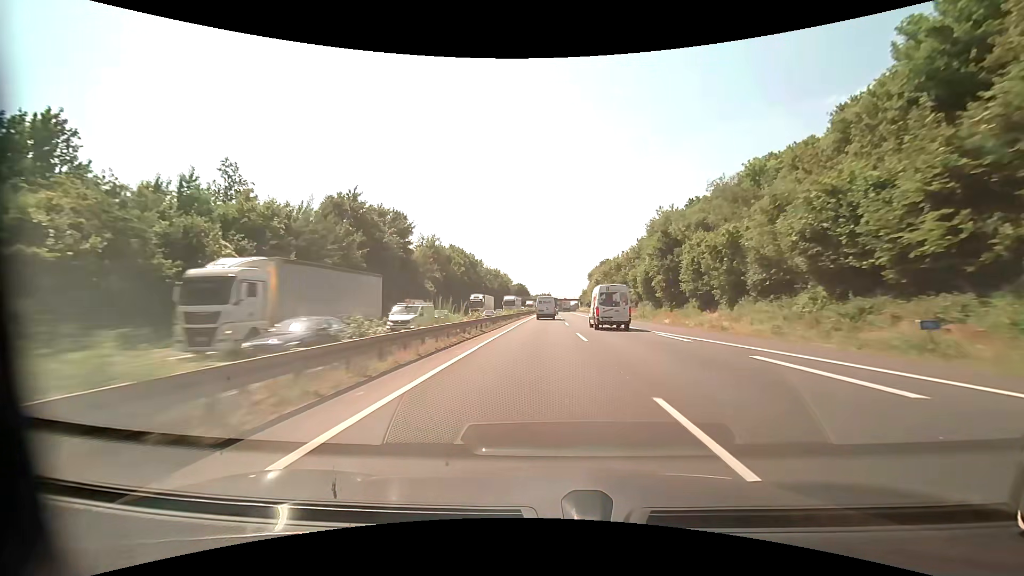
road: motorway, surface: asphalt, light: Day
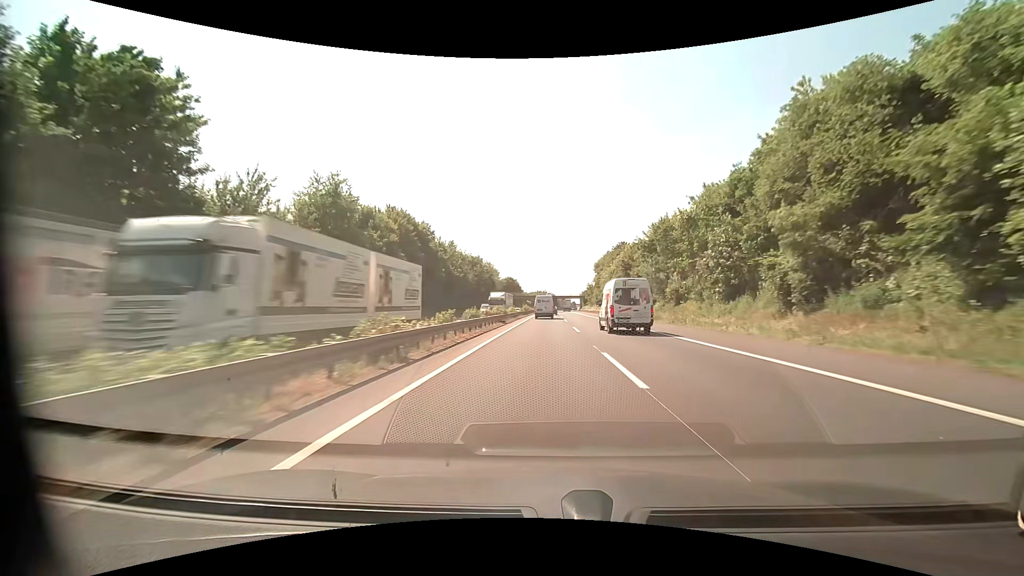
(+0.2, +47.1) m; 0°
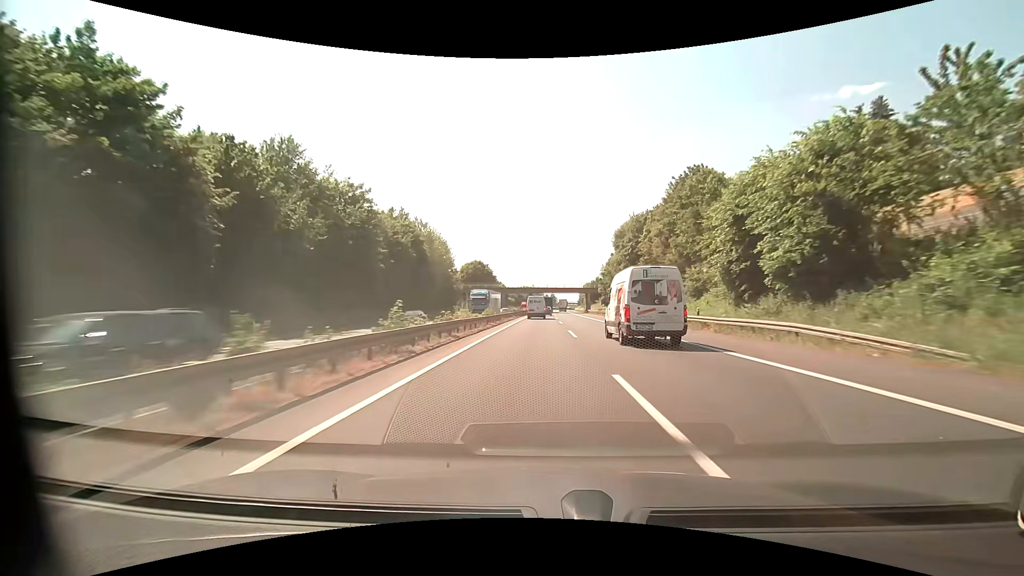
(+0.7, +77.2) m; +1°
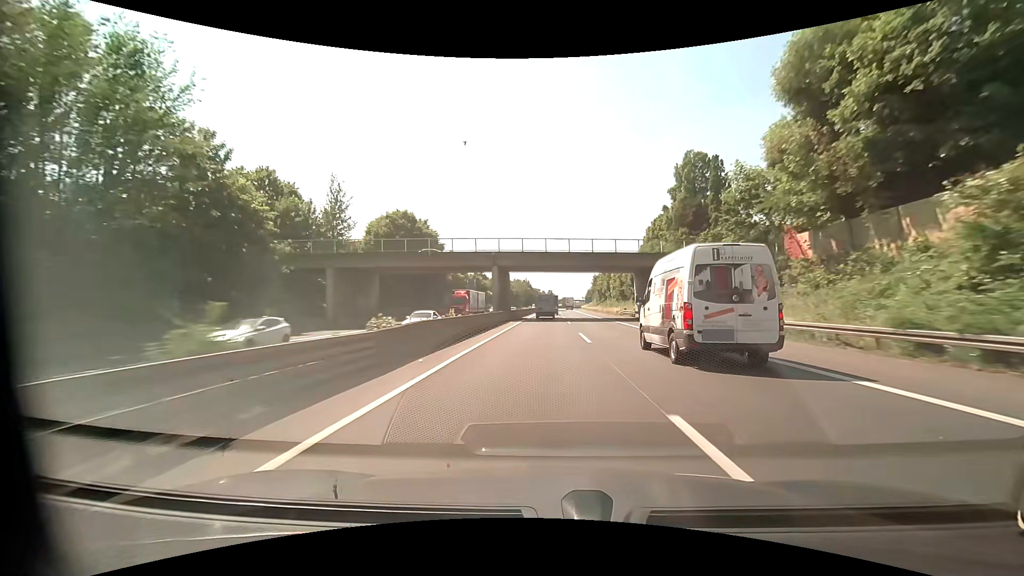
(+0.1, +76.1) m; 0°
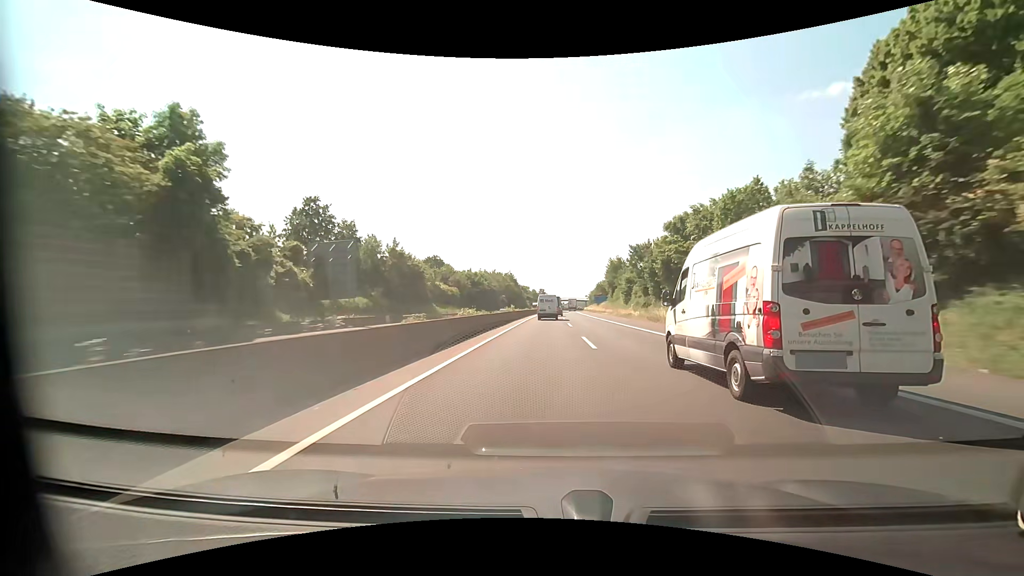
(+1.0, +74.9) m; +1°
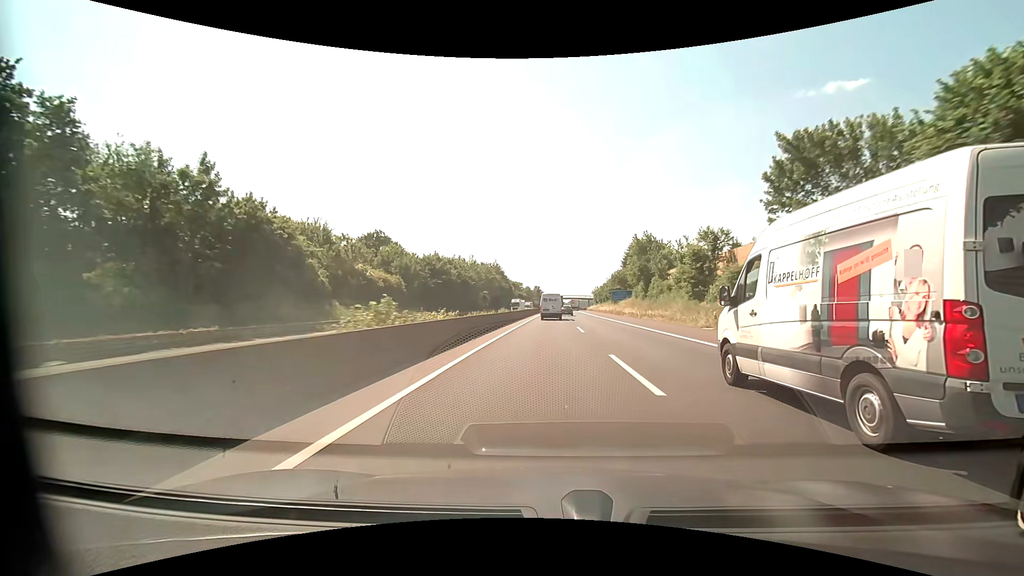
(0.0, +44.1) m; 0°
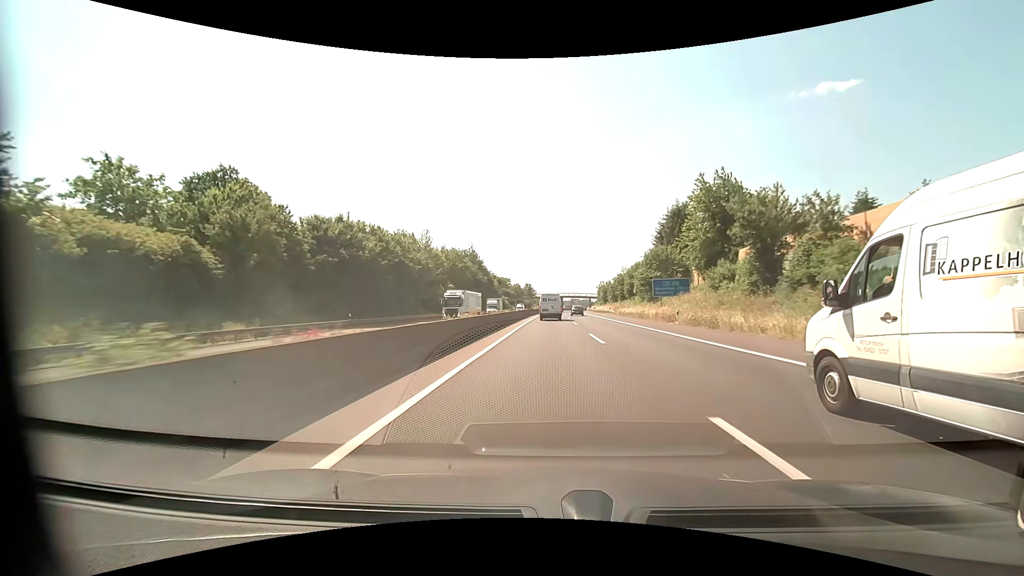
(+0.1, +43.3) m; +1°
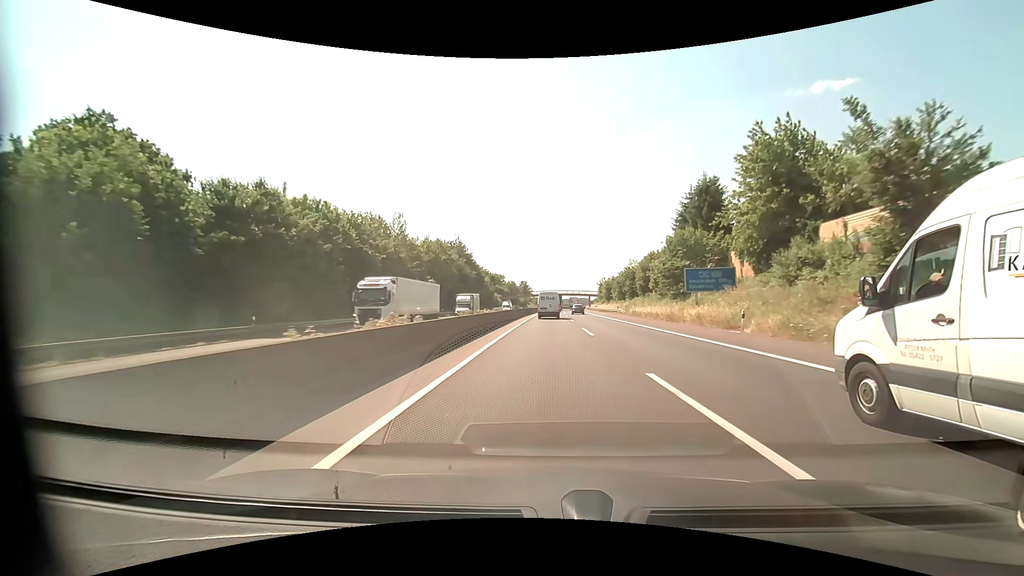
(0.0, +14.3) m; 0°
(0, +10) (0, +20) (0, +30) (0, +40) (+1, +50) (+1, +60) (+1, +70) (+1, +80) (+1, +90) (+1, +100) m
